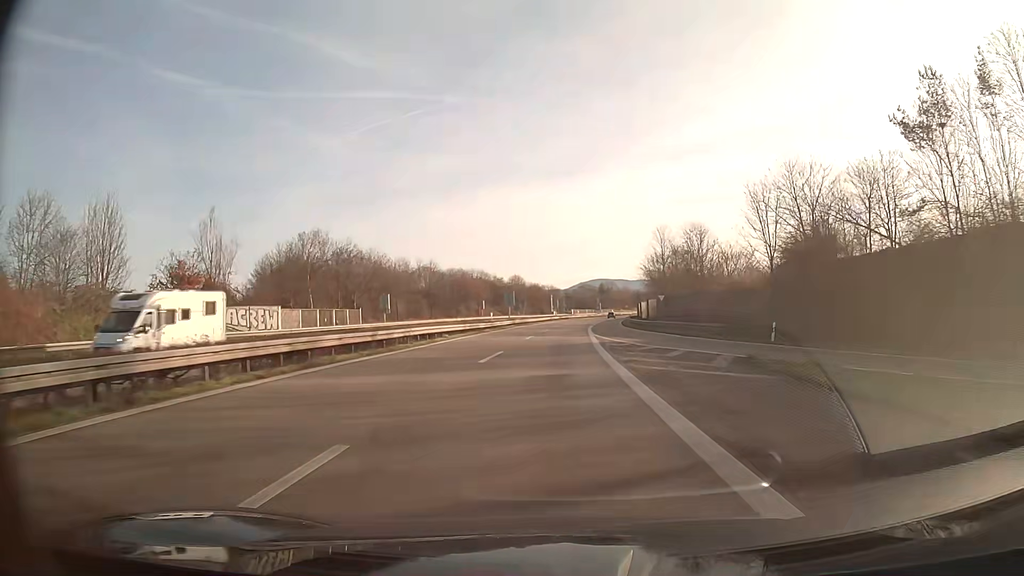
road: trunk_link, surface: asphalt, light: Day
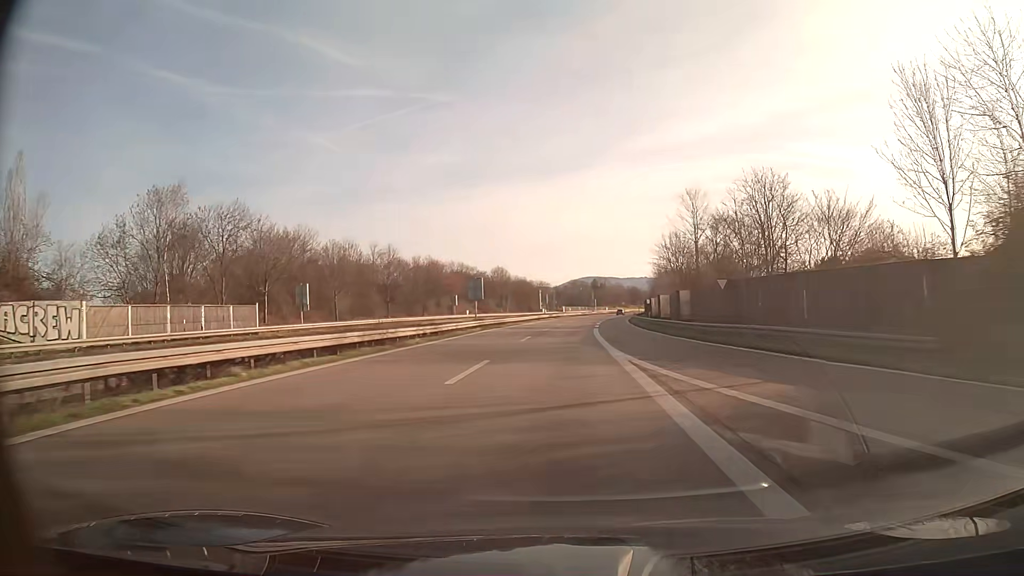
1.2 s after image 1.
(+0.2, +24.3) m; +1°
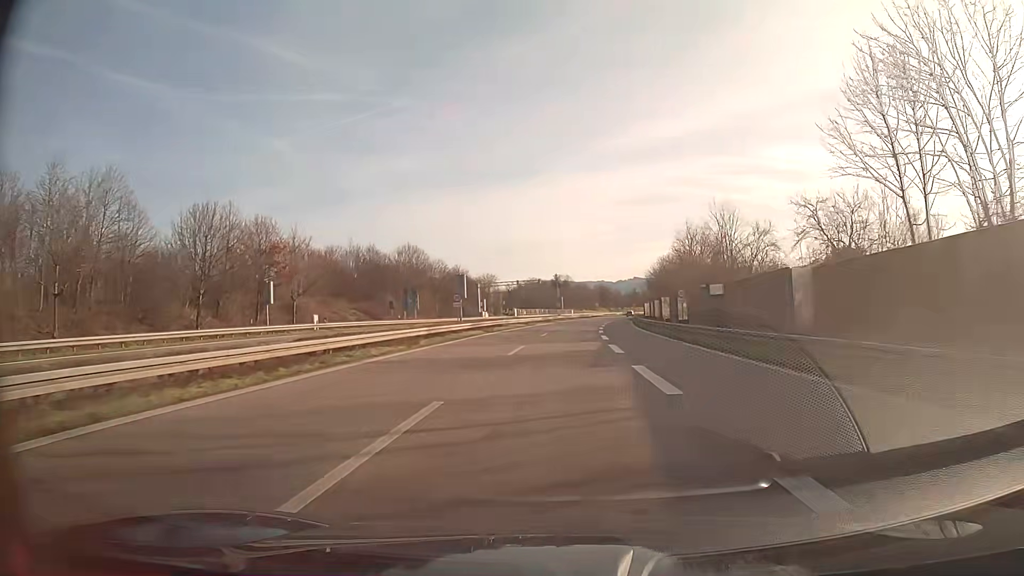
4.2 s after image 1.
(+1.9, +60.6) m; +4°
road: trunk
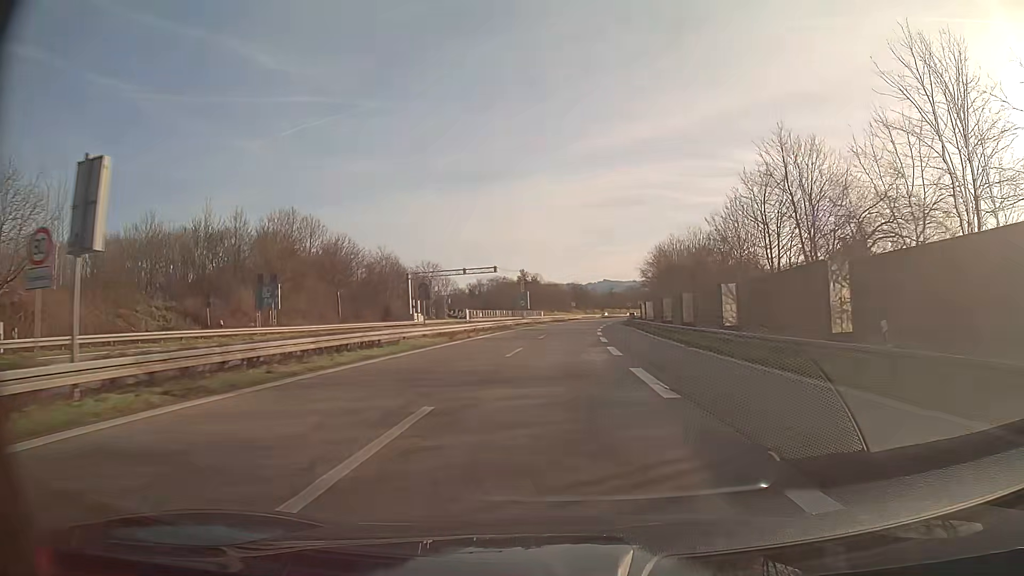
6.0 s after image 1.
(+0.8, +36.4) m; +3°
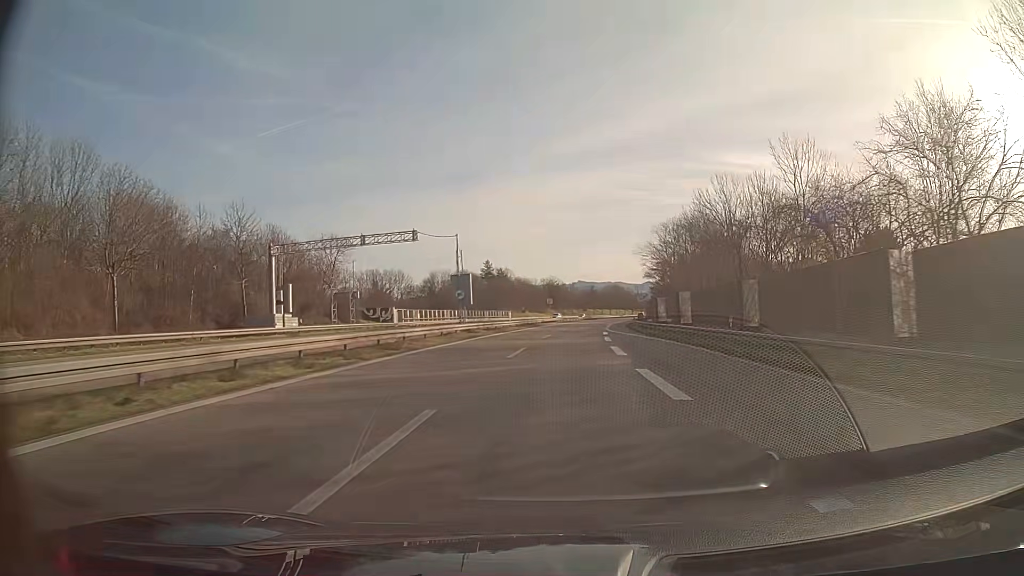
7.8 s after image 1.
(+0.7, +36.4) m; +2°
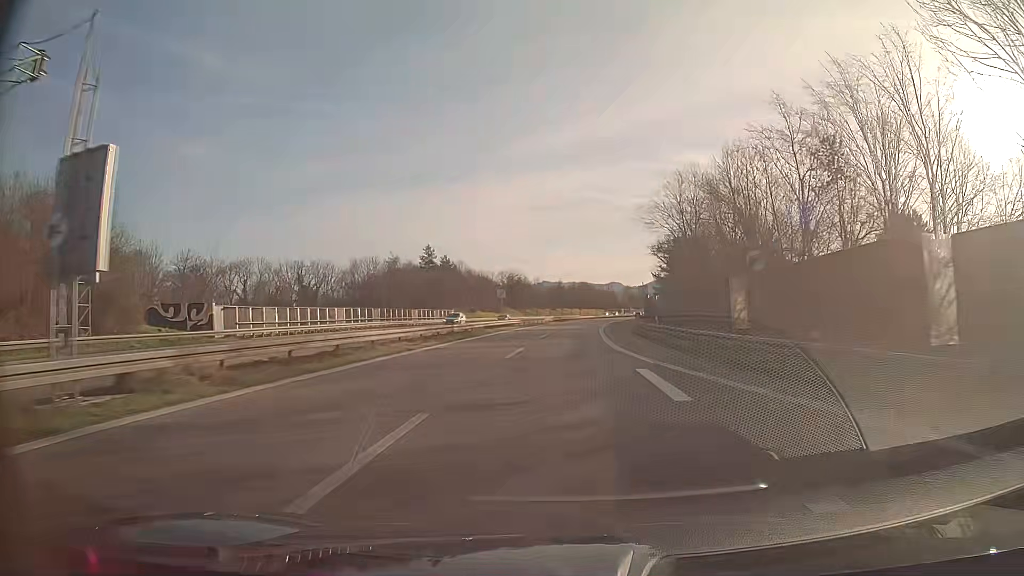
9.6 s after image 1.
(+0.9, +36.4) m; +3°
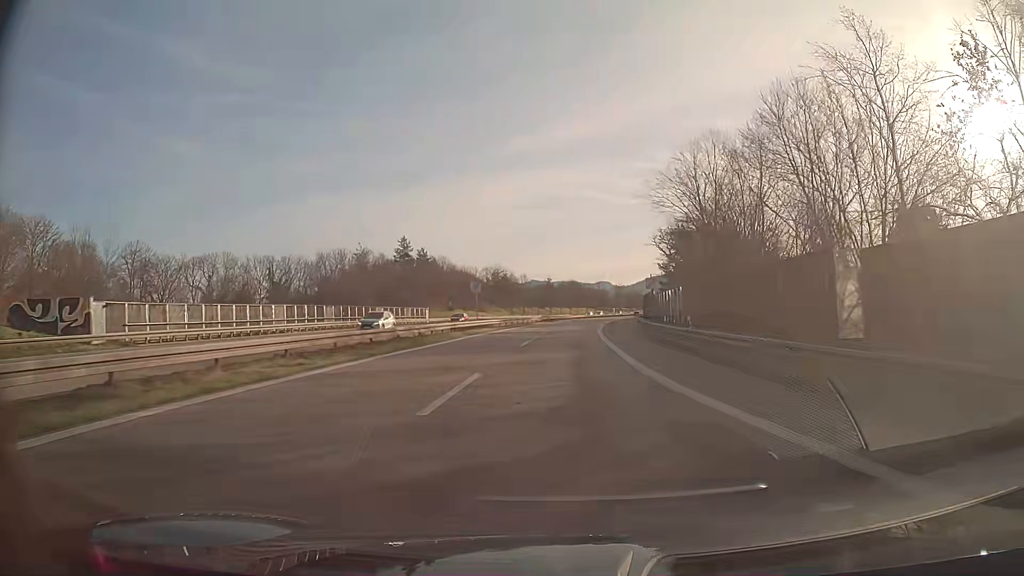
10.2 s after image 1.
(+0.1, +12.1) m; +1°
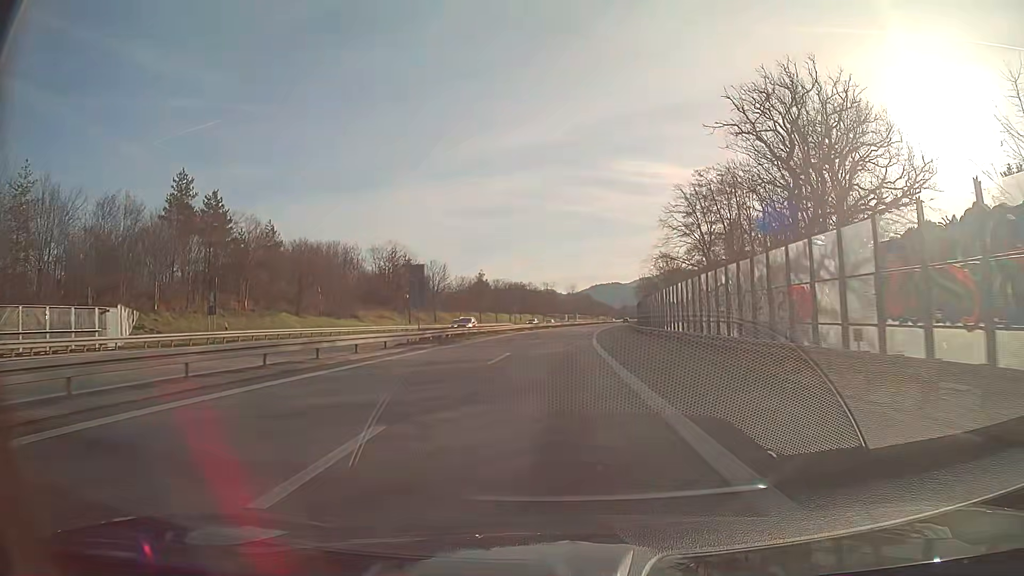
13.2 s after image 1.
(+2.5, +60.8) m; +5°
